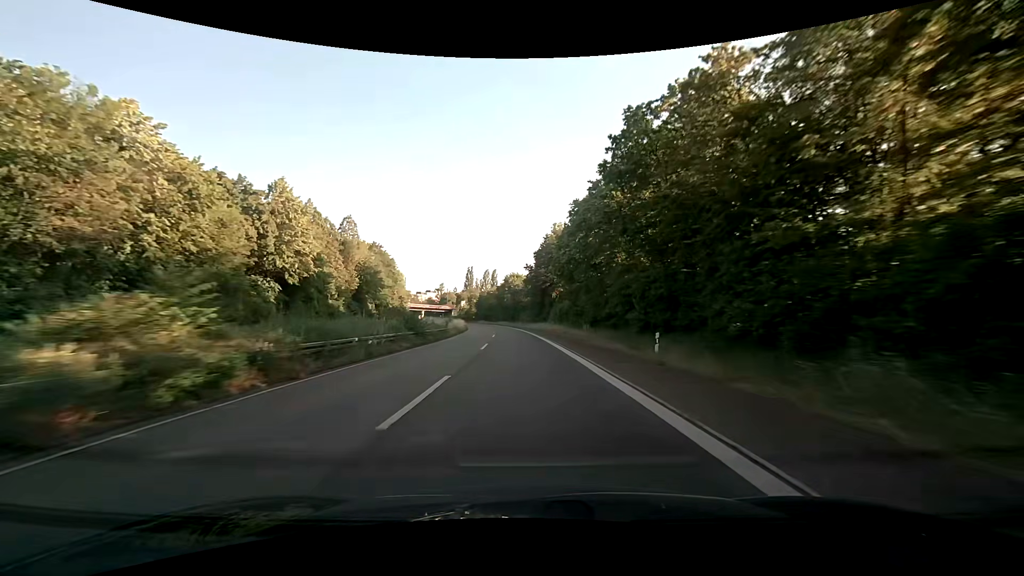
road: trunk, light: Day
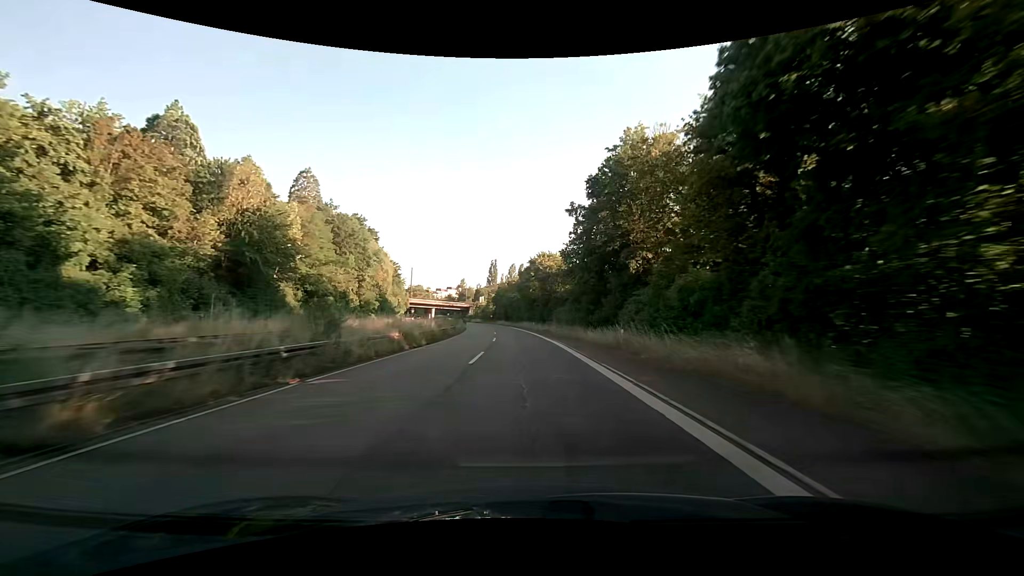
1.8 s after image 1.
(-1.2, +44.6) m; -3°
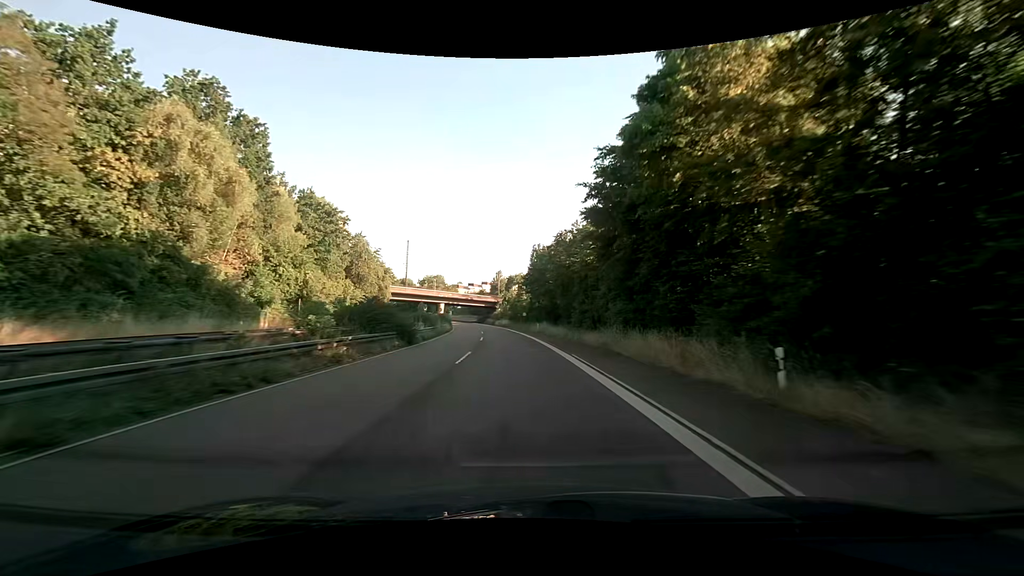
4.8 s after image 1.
(-2.9, +71.8) m; -5°
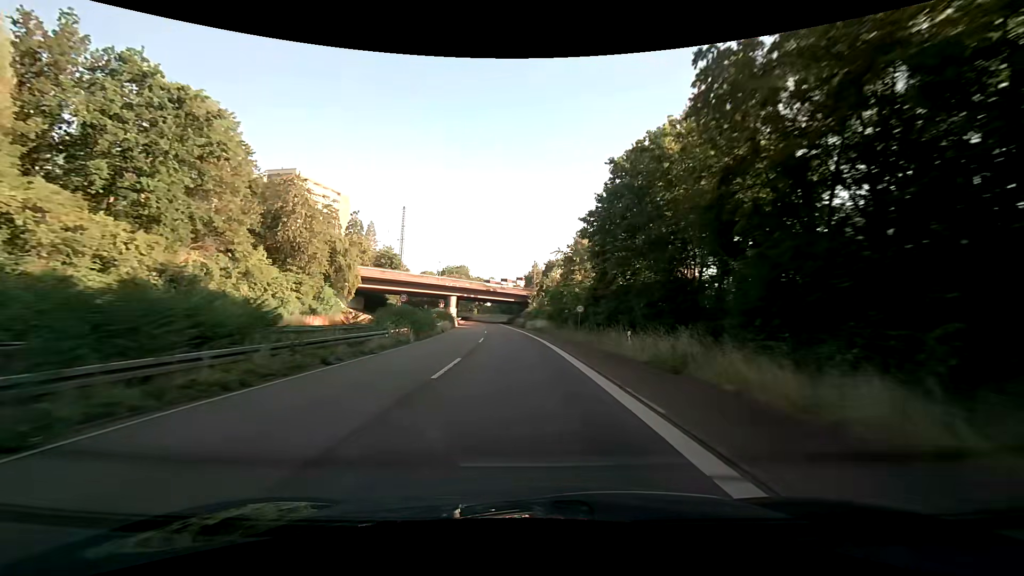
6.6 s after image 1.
(-1.5, +40.2) m; -4°
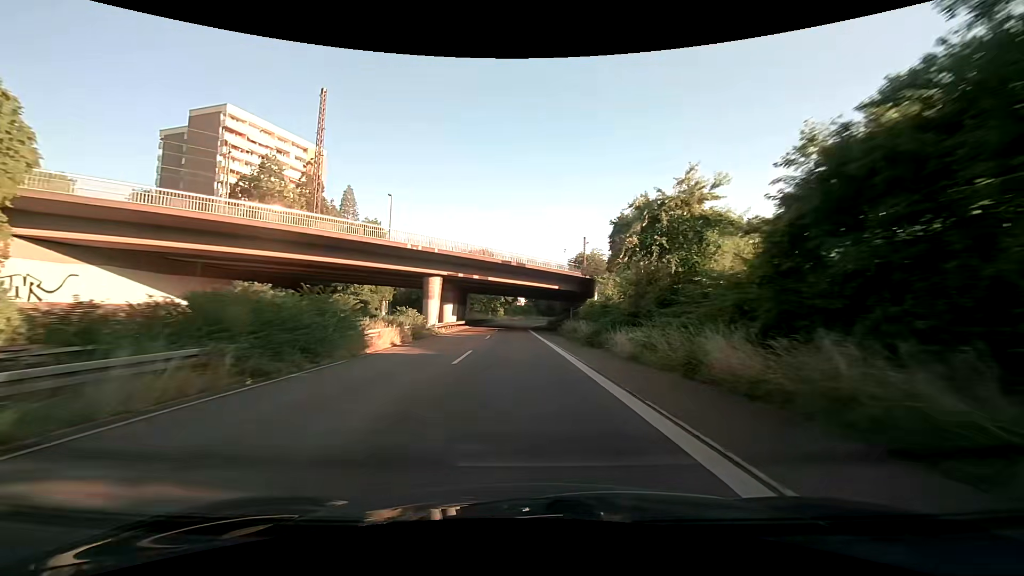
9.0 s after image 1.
(-2.0, +50.3) m; -4°
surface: asphalt
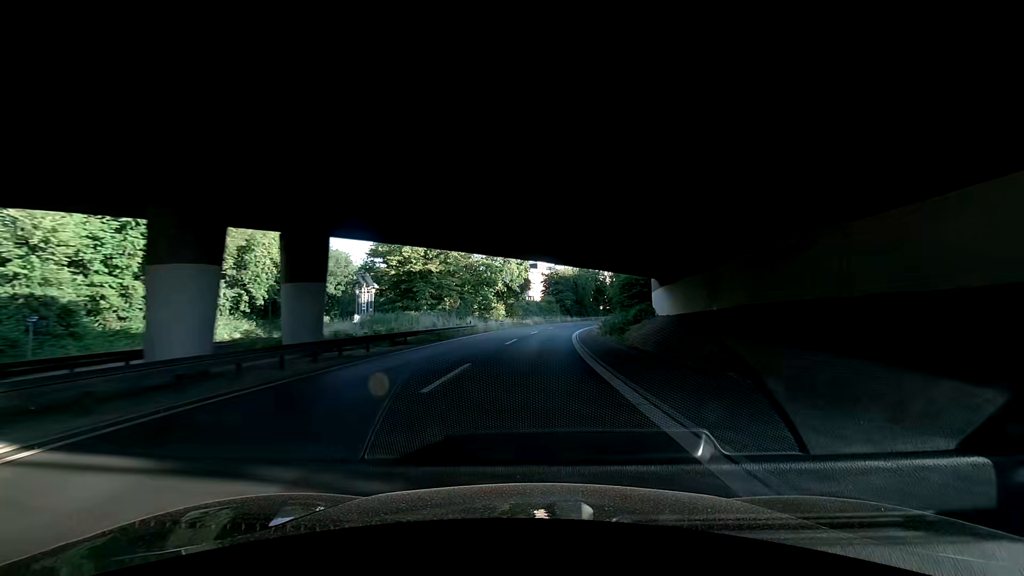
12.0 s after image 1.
(-1.1, +59.9) m; 0°
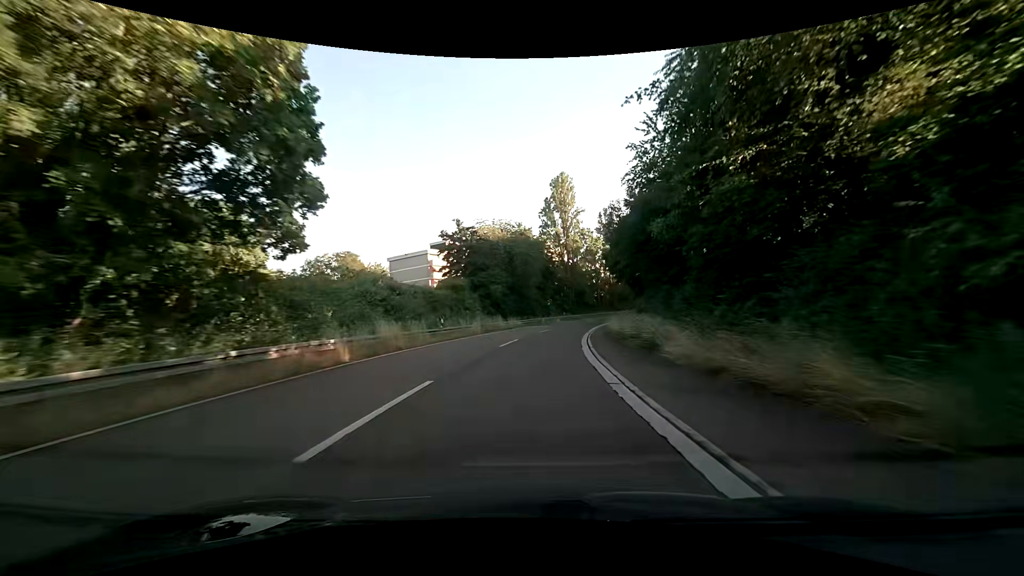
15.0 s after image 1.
(+2.2, +58.1) m; +8°
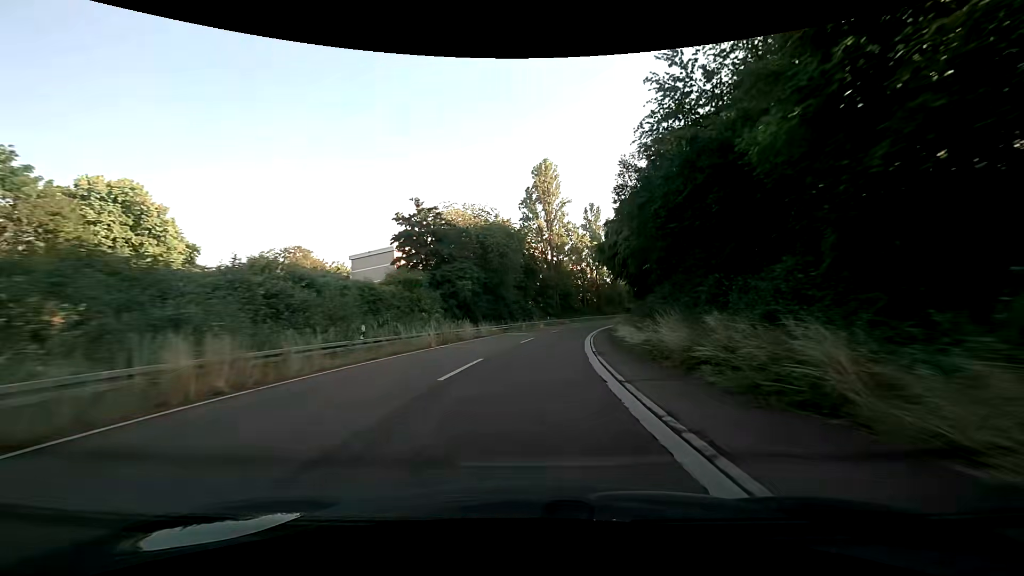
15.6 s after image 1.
(+0.2, +11.4) m; +2°
(0, +10) (+1, +20) (+2, +30) (+3, +40) (+4, +50) (+6, +60) (+9, +69) (+12, +79) (+15, +88) (+19, +98) m
